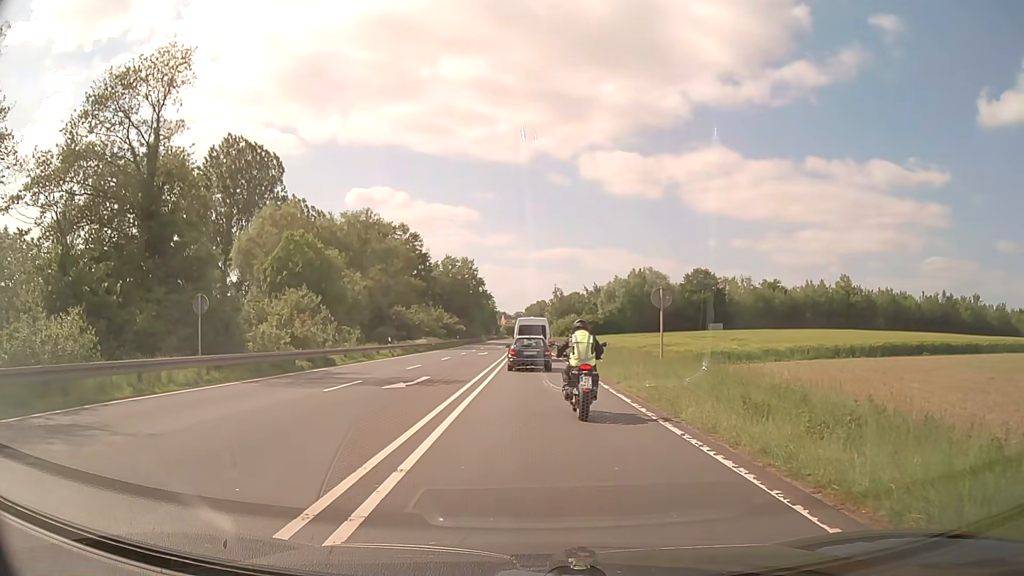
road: primary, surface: asphalt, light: Day
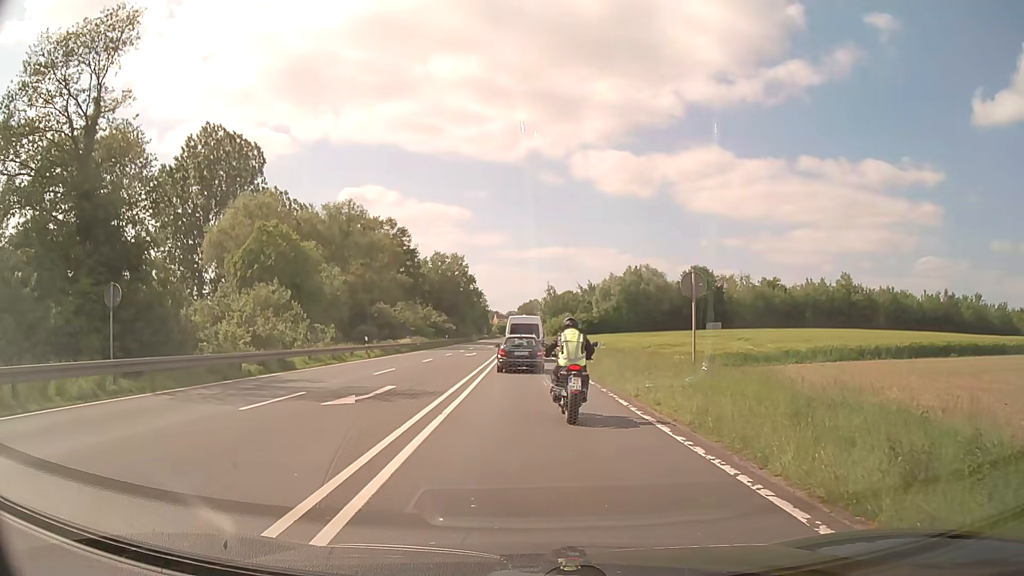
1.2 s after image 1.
(0.0, +4.8) m; +2°
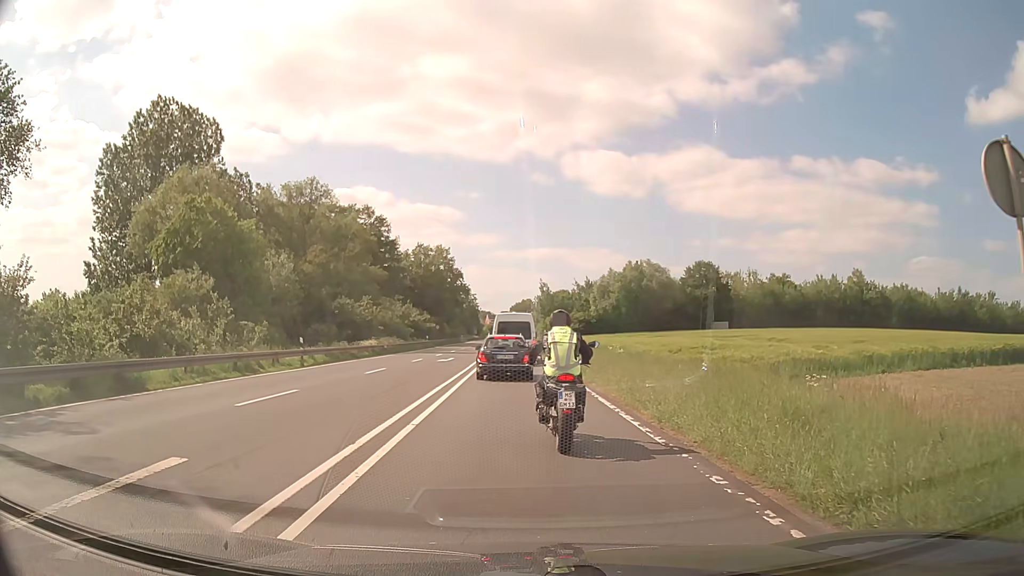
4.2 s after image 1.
(-0.1, +11.2) m; 0°
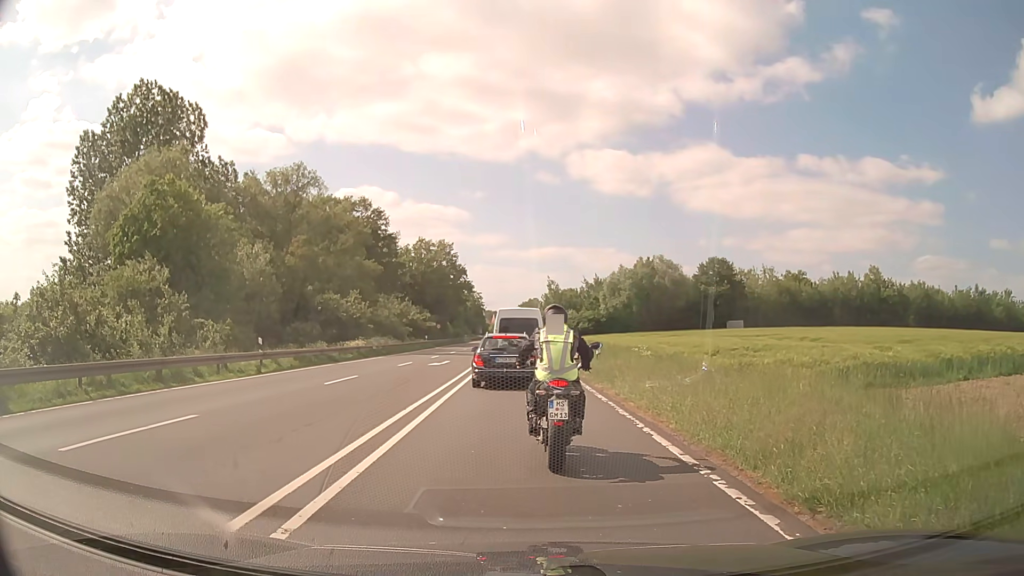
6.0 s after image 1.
(0.0, +5.8) m; 0°
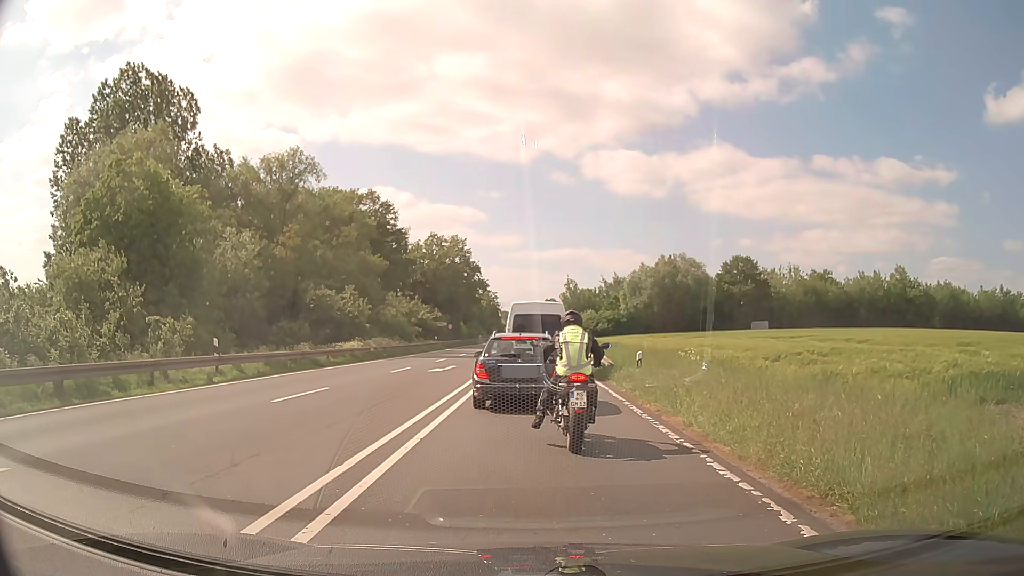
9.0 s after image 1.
(-0.1, +5.2) m; -2°
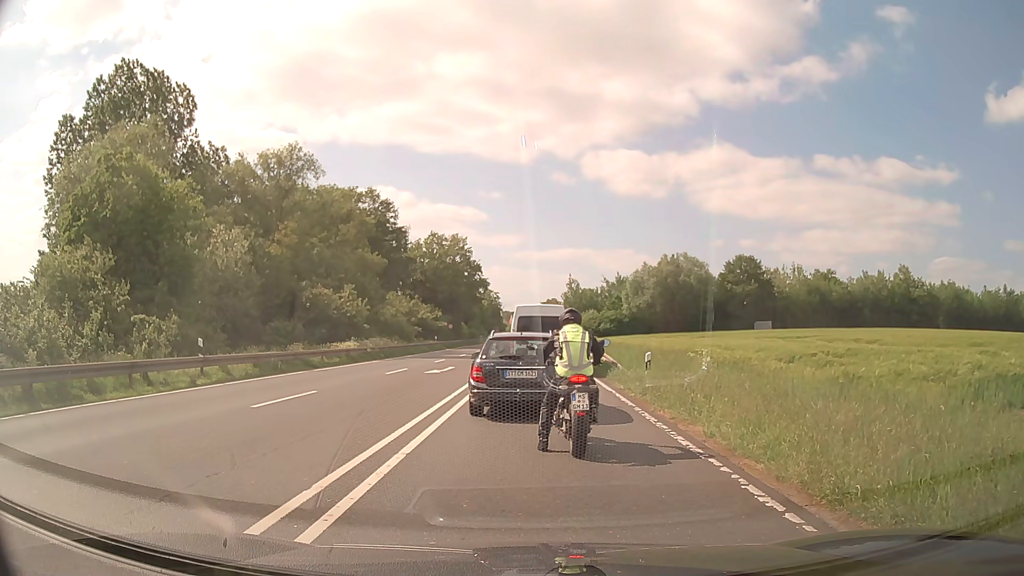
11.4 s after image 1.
(0.0, +1.1) m; 0°
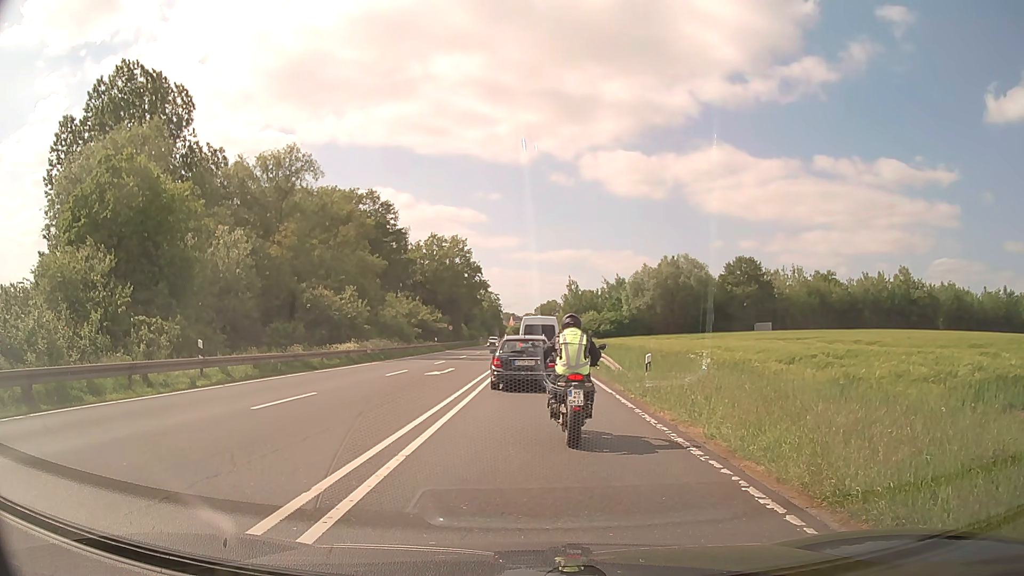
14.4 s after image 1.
(0.0, +0.1) m; 0°
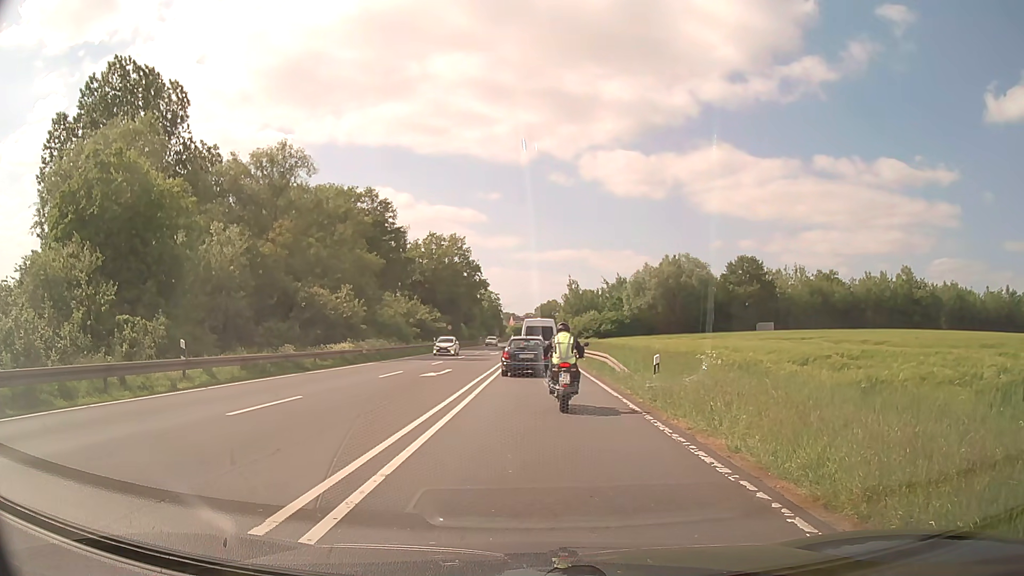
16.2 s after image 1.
(0.0, +1.2) m; 0°
(0, +10) (0, +20) (0, +30) (0, +40) (0, +50) (0, +60) (0, +70) (0, +80) (0, +90) (0, +100) m
